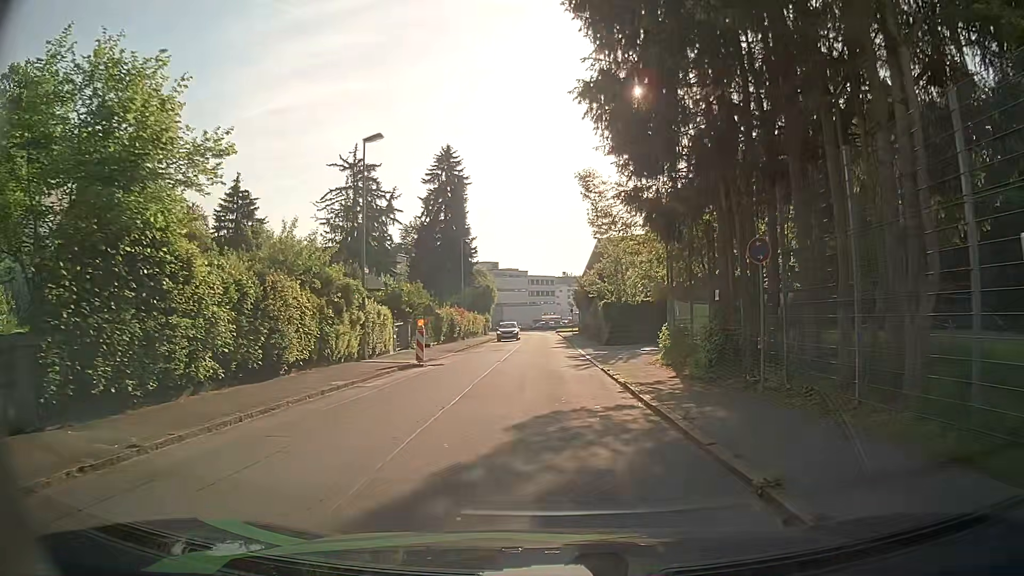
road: tertiary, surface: asphalt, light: Day
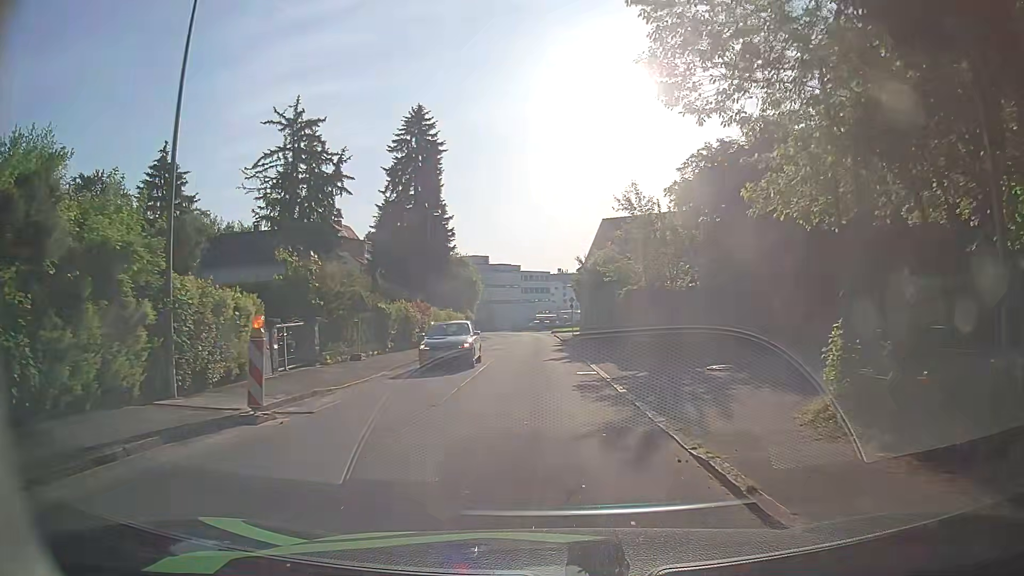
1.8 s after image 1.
(-0.1, +13.2) m; 0°
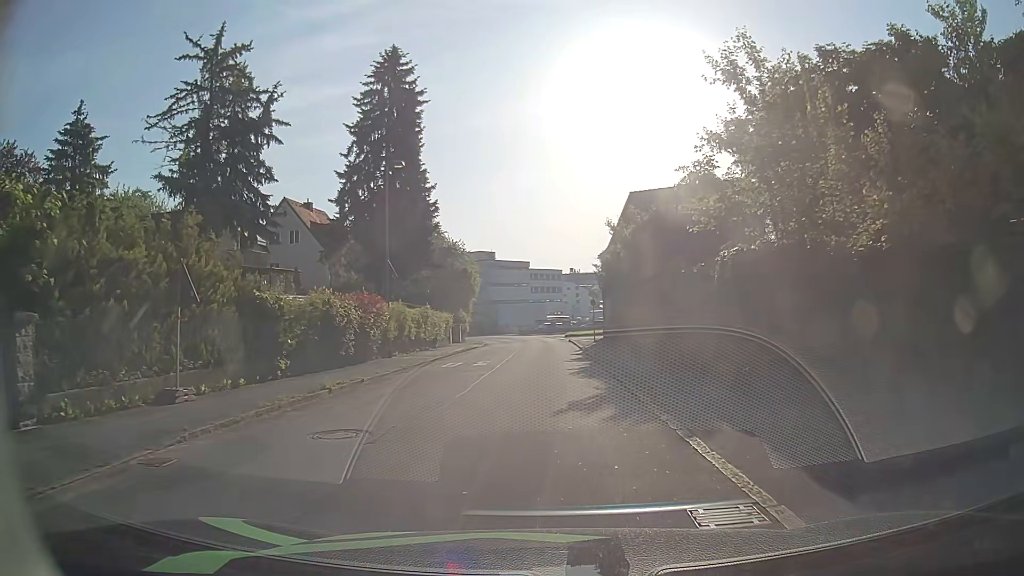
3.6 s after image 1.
(-0.1, +13.4) m; -1°
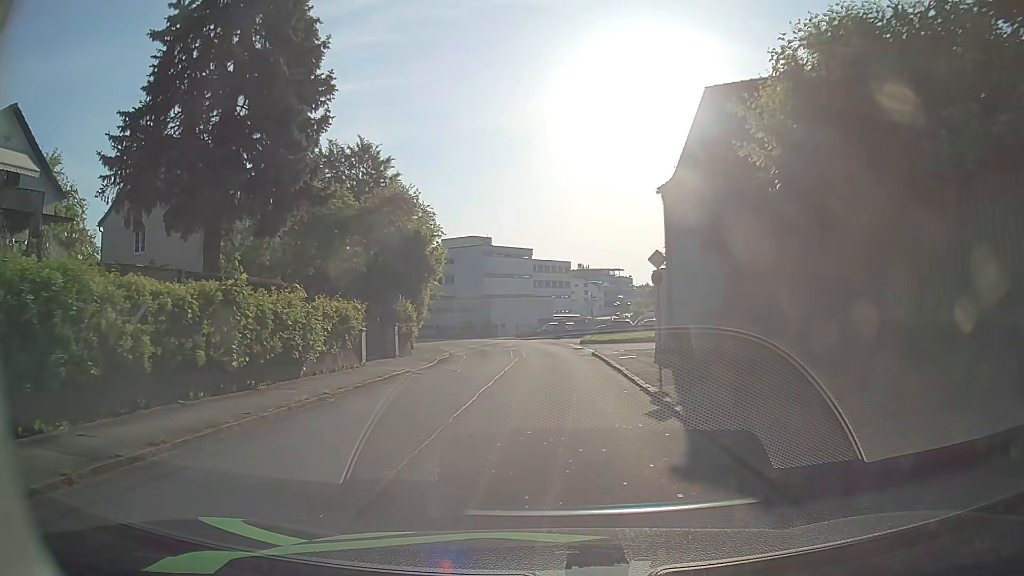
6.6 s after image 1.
(-0.2, +22.6) m; -1°
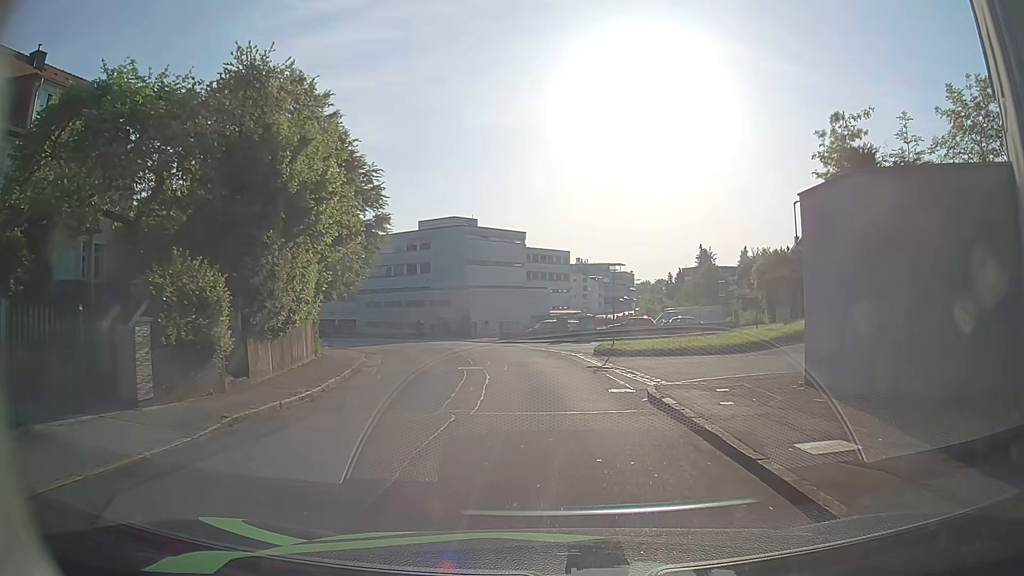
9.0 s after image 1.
(+0.1, +17.9) m; +1°
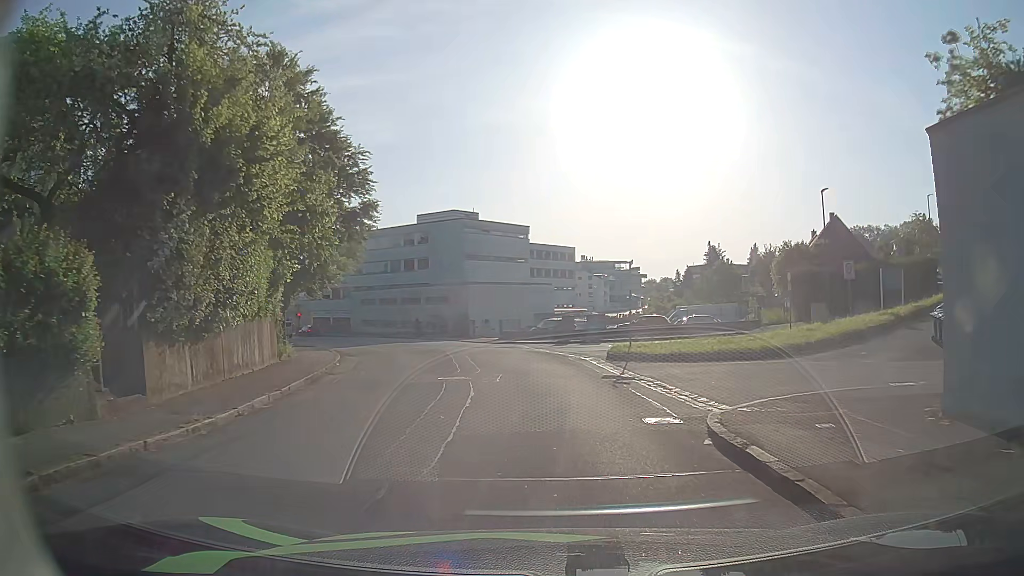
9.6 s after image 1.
(-0.1, +4.5) m; -2°
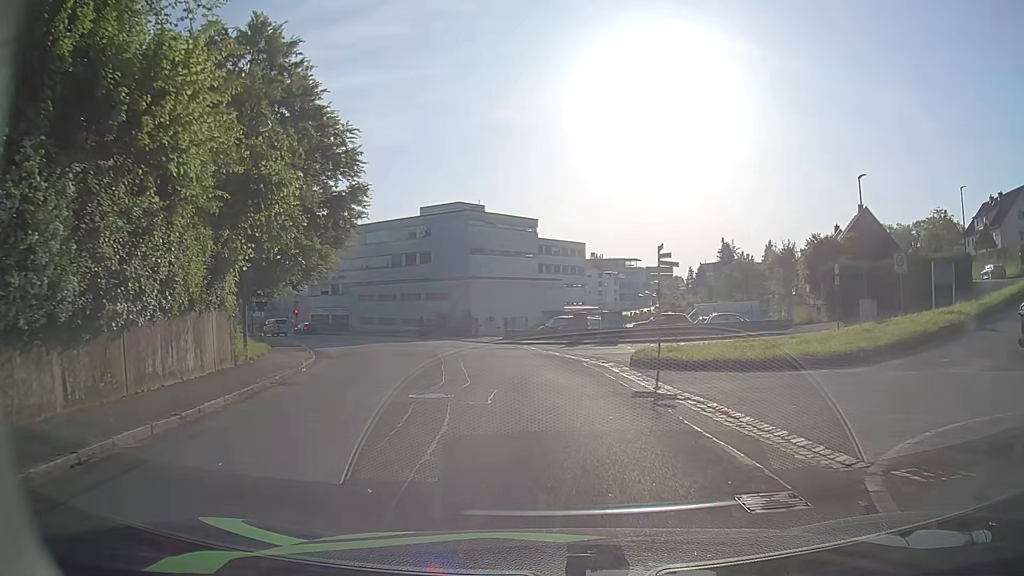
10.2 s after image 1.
(+0.1, +4.4) m; 0°
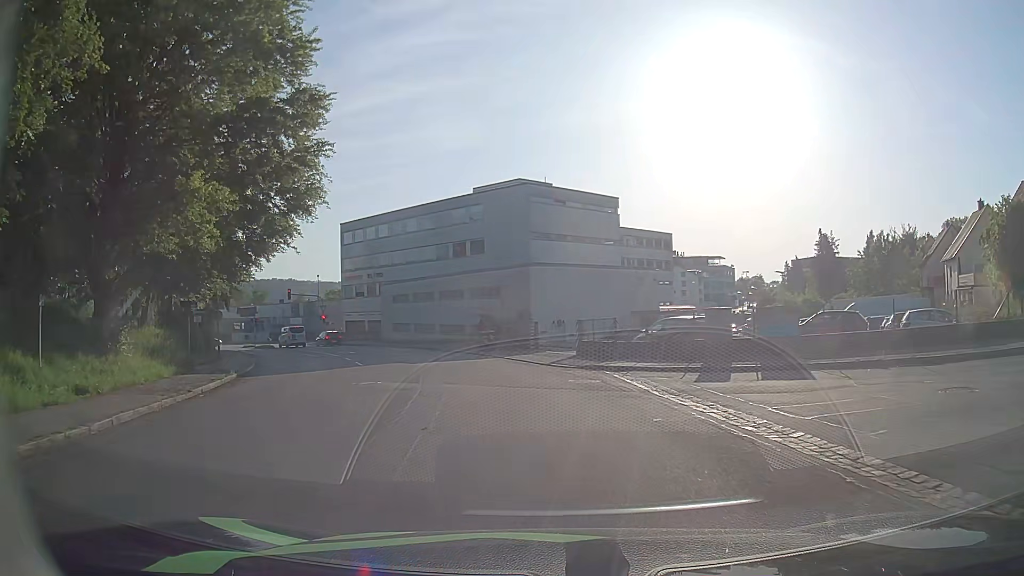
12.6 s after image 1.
(-0.7, +16.9) m; -7°
